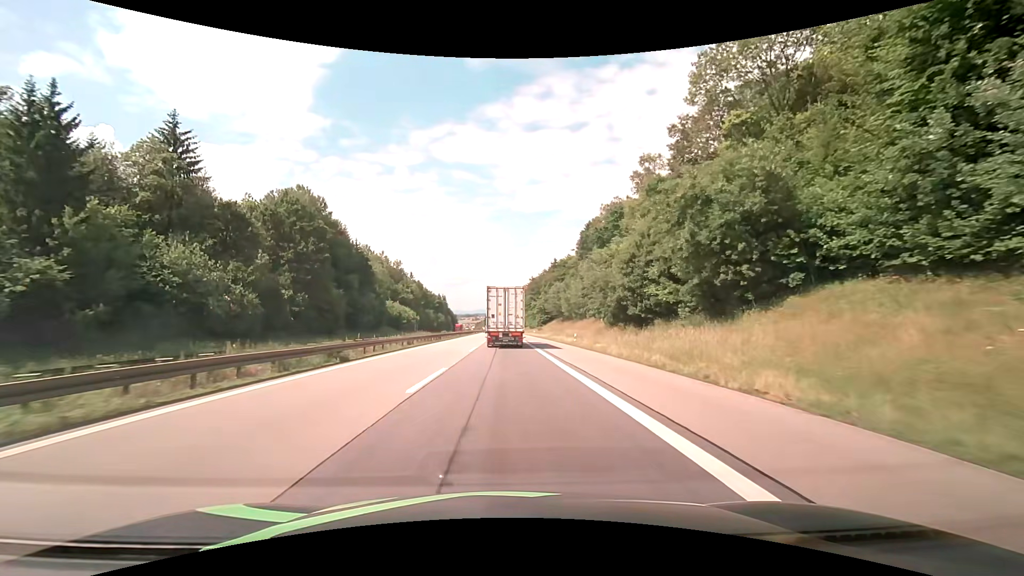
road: motorway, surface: asphalt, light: Day
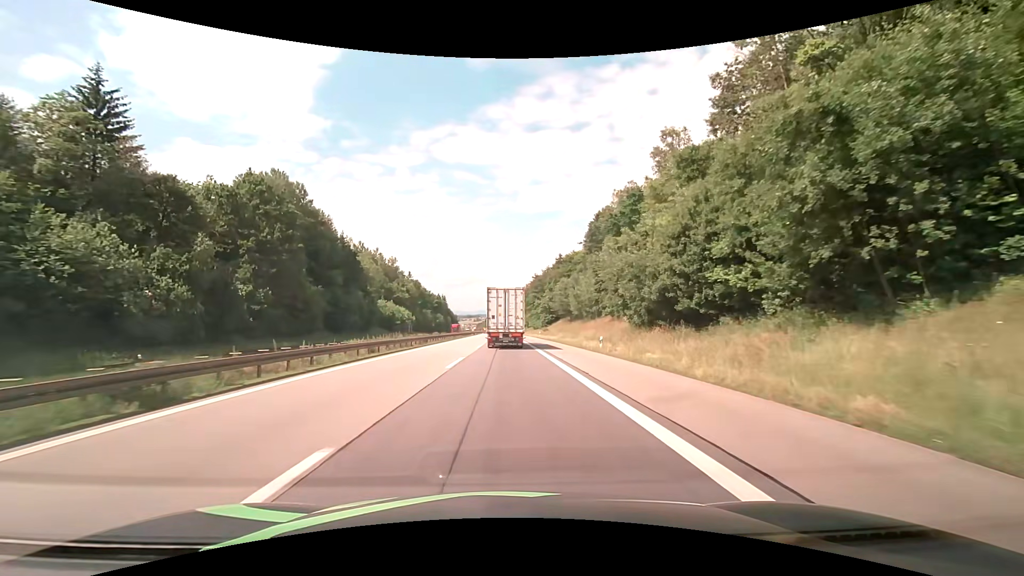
(+0.1, +11.0) m; +1°
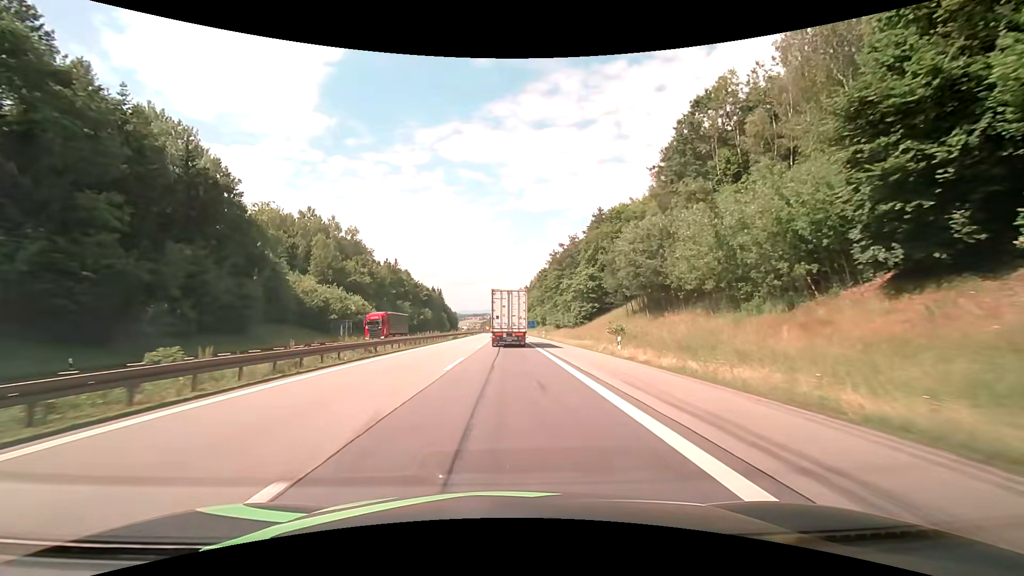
(-0.8, +55.2) m; -1°
(0, +10) (0, +20) (0, +30) (0, +40) (0, +50) (0, +60) (0, +70) (-1, +80) (-1, +90) (-1, +100) m
